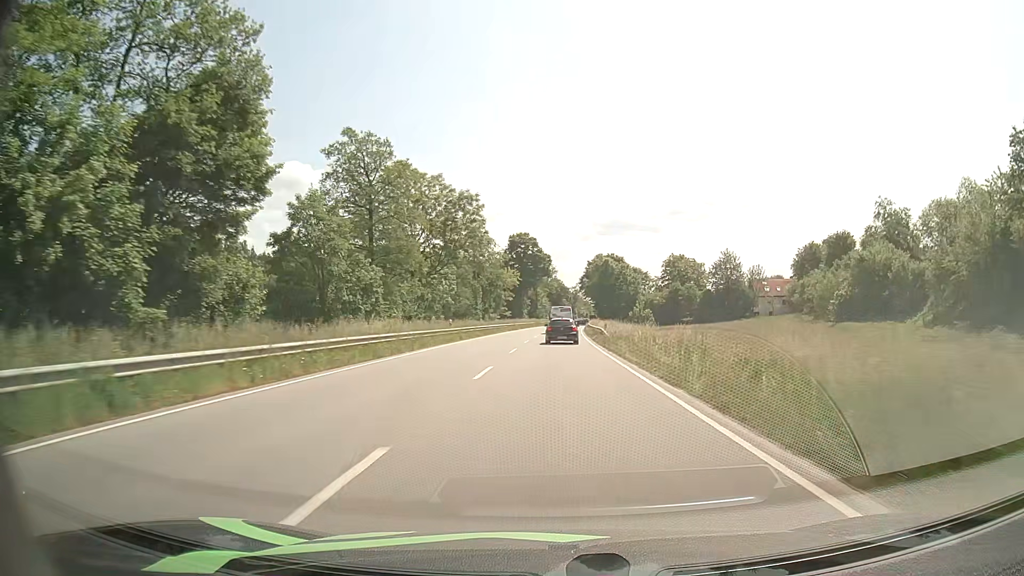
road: primary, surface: asphalt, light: Day
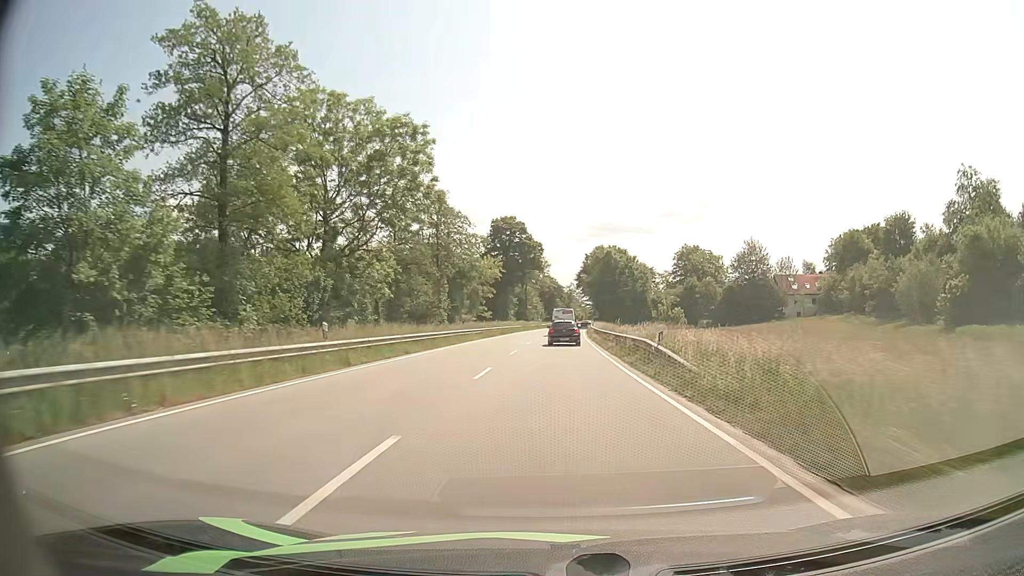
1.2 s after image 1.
(+0.2, +23.3) m; +1°
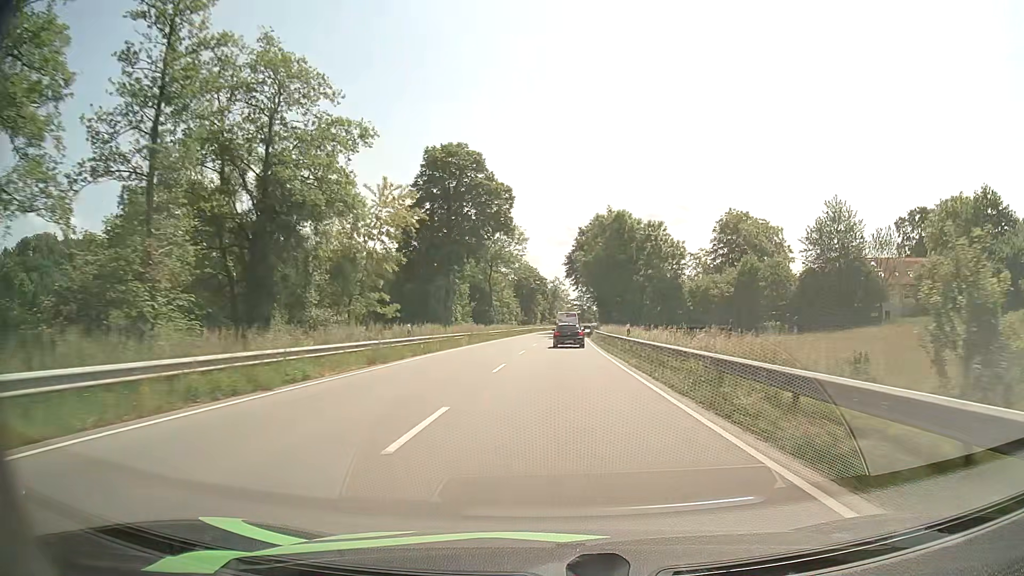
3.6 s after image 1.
(+0.4, +45.1) m; +1°
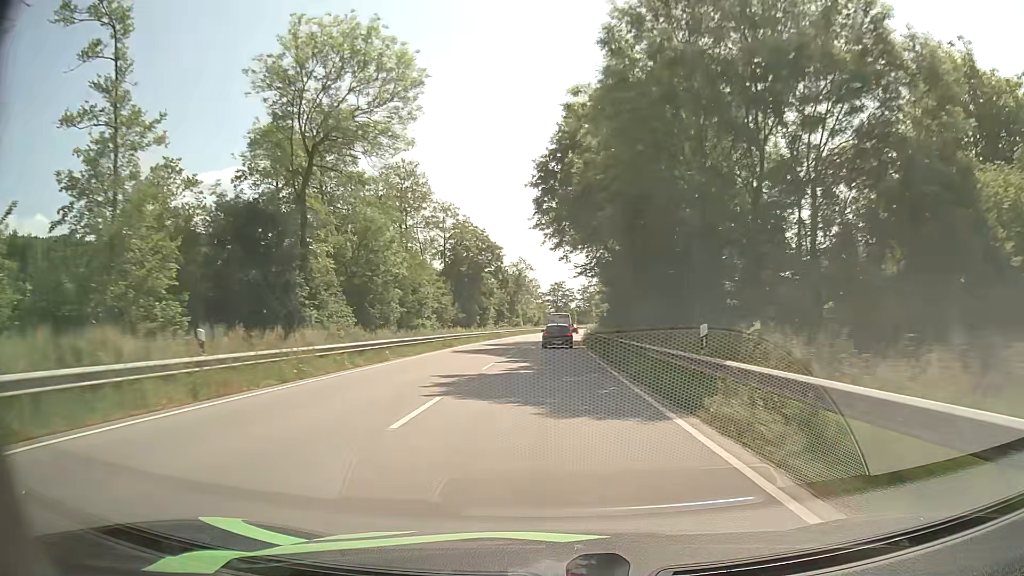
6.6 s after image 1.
(+1.4, +58.0) m; +3°
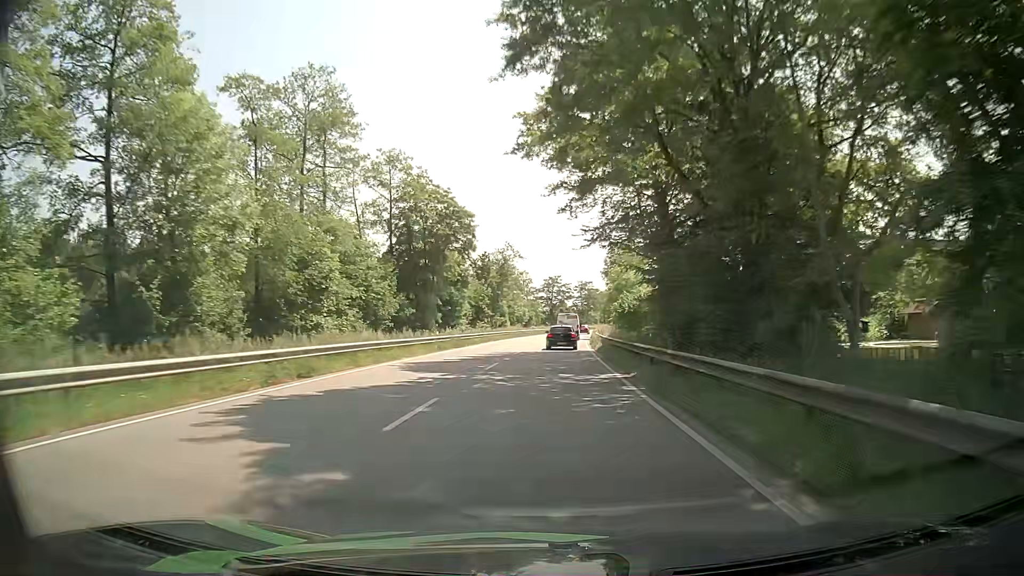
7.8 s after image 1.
(+0.1, +24.1) m; +1°
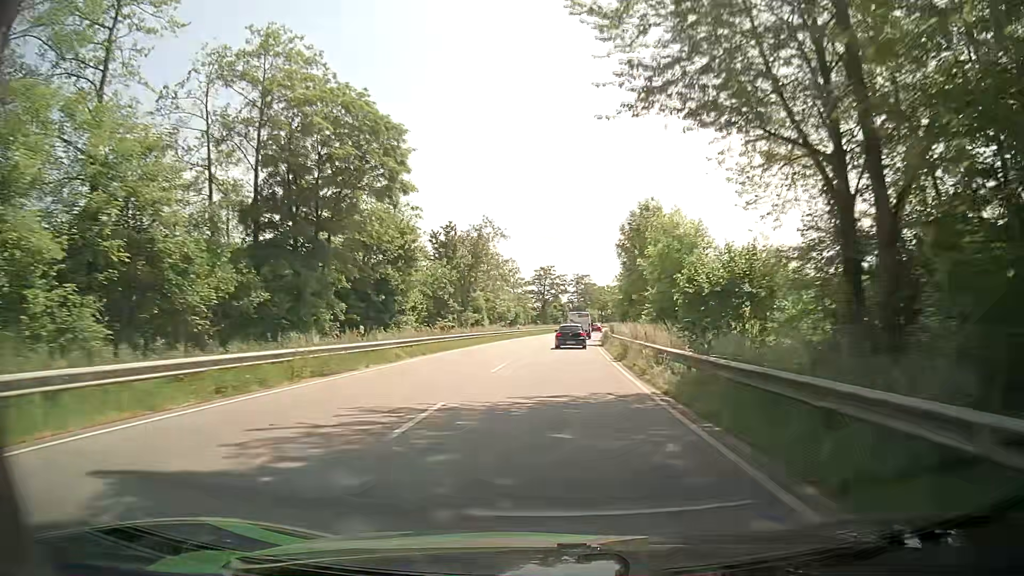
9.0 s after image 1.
(+0.1, +24.5) m; +1°
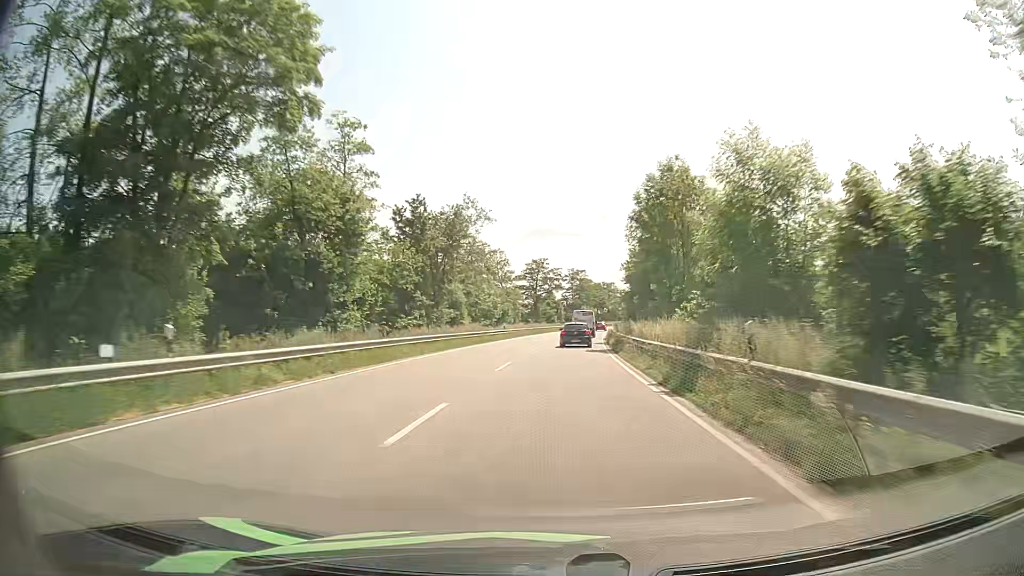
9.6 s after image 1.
(-0.1, +12.4) m; 0°
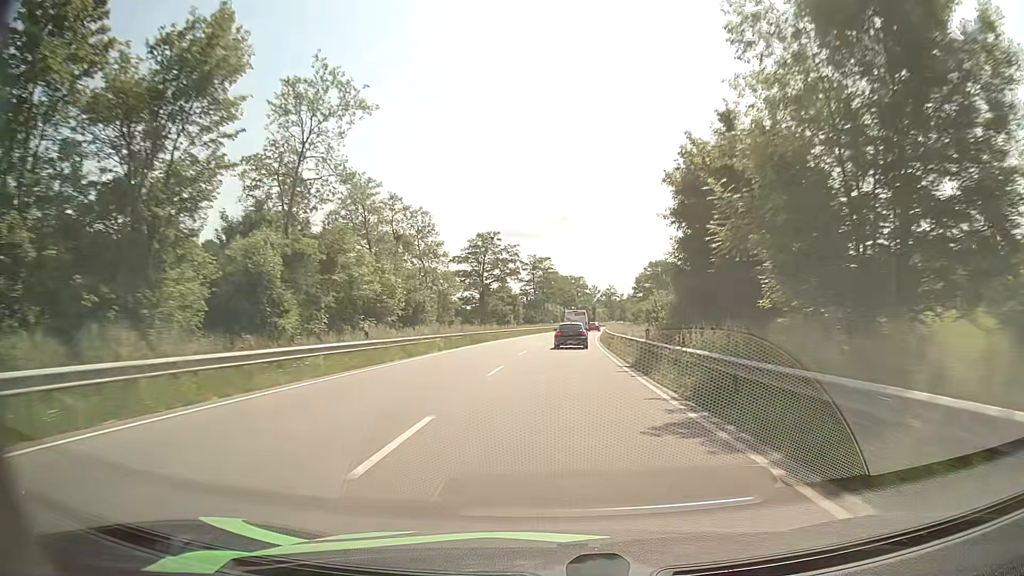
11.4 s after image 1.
(+1.0, +37.3) m; +3°
(0, +10) (0, +20) (+1, +30) (+1, +40) (+2, +50) (+3, +60) (+3, +70) (+4, +80) (+5, +90) (+7, +100) m
